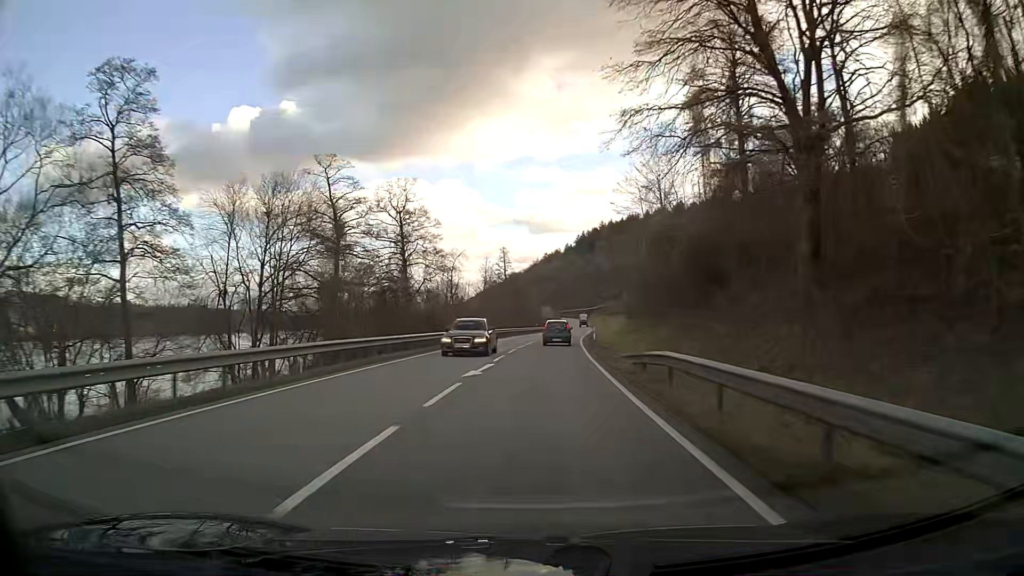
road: primary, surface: asphalt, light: Day
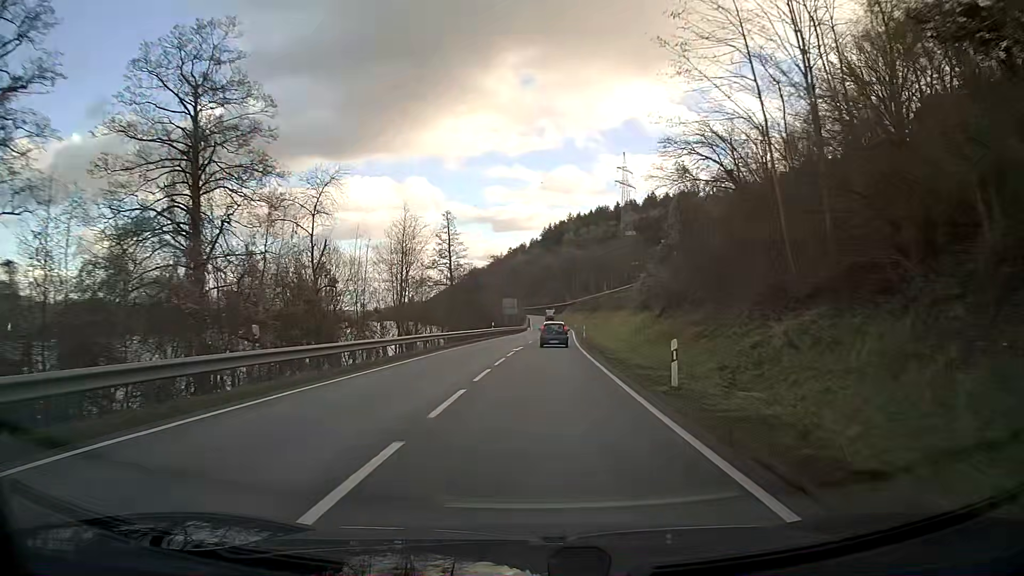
(+0.9, +37.2) m; +3°
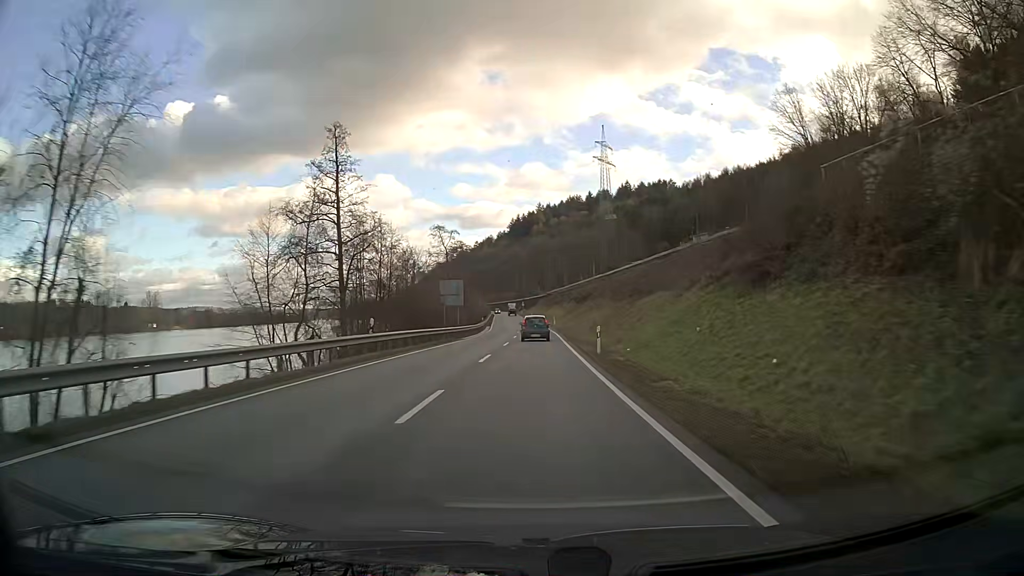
(+0.8, +37.4) m; +2°
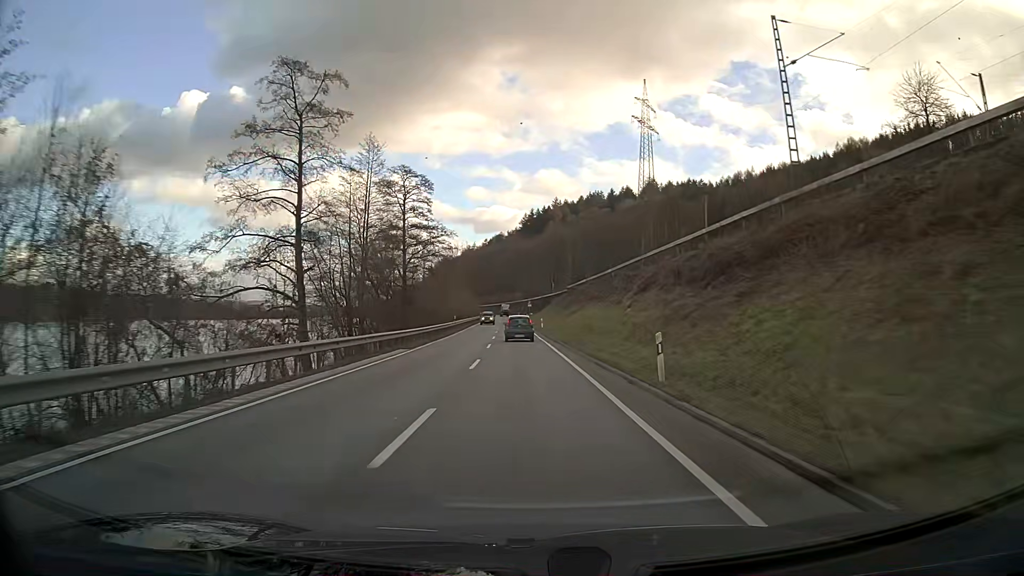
(-0.2, +62.4) m; -1°
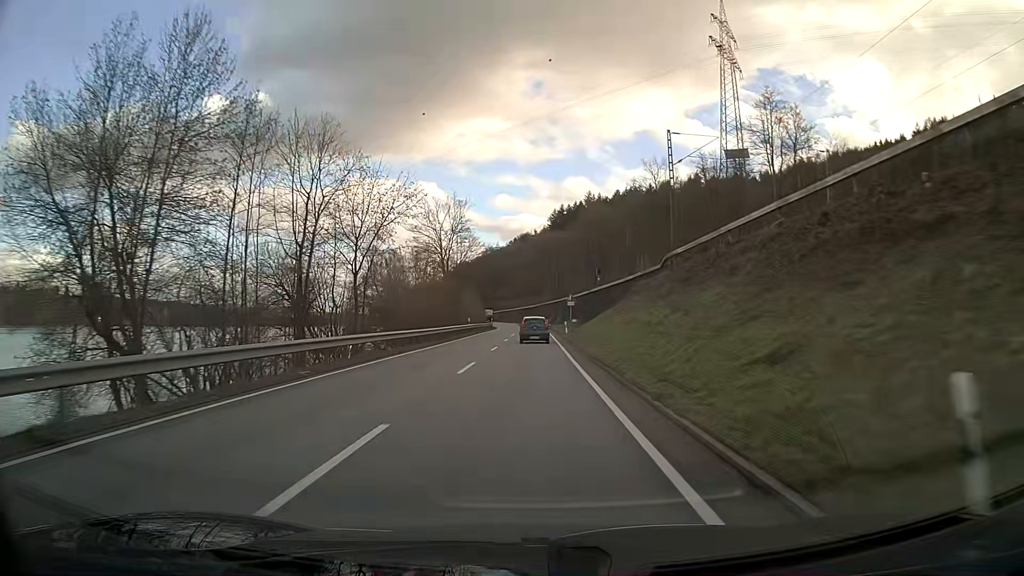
(-1.3, +61.5) m; -2°
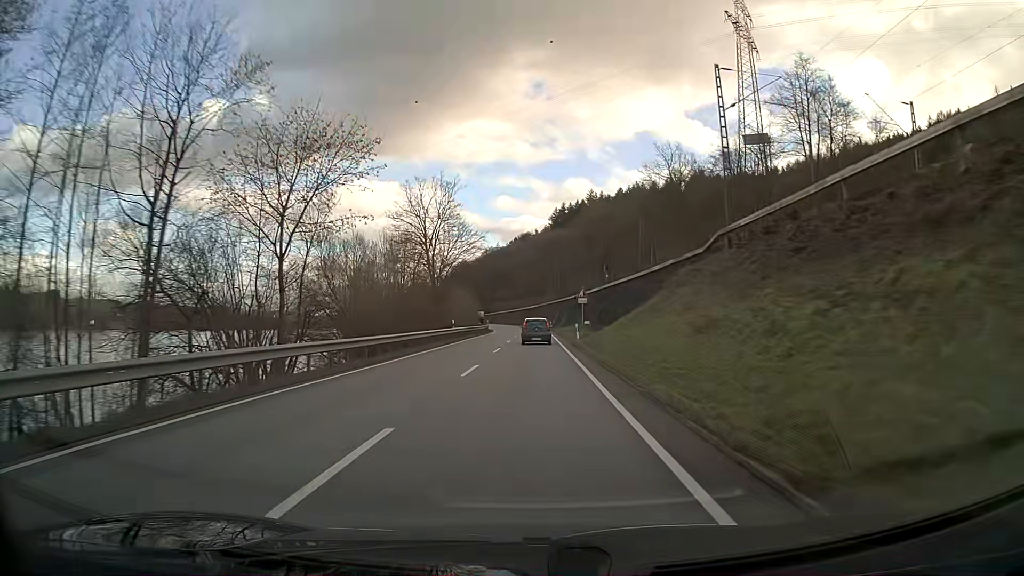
(0.0, +12.1) m; 0°
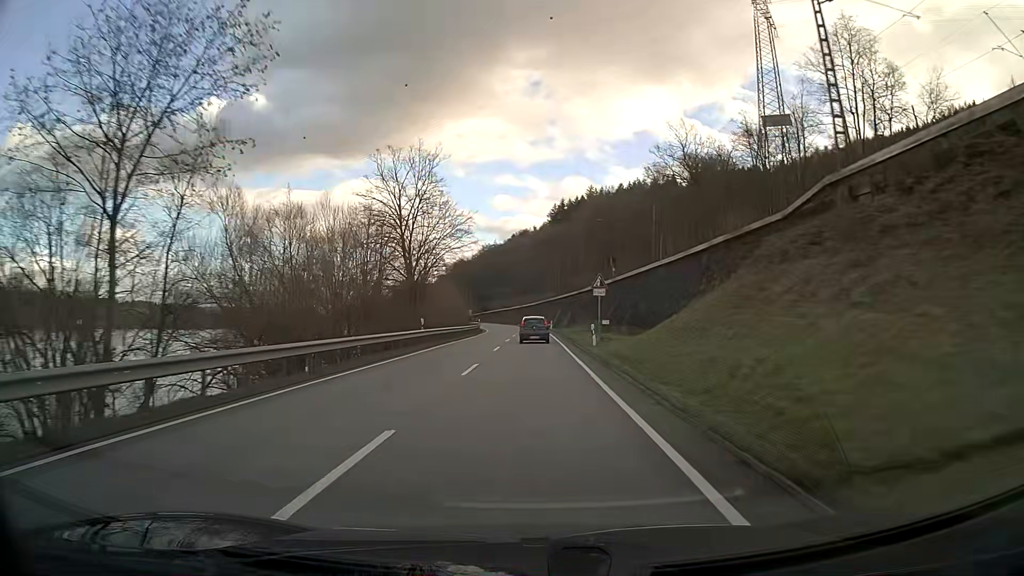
(0.0, +12.0) m; 0°
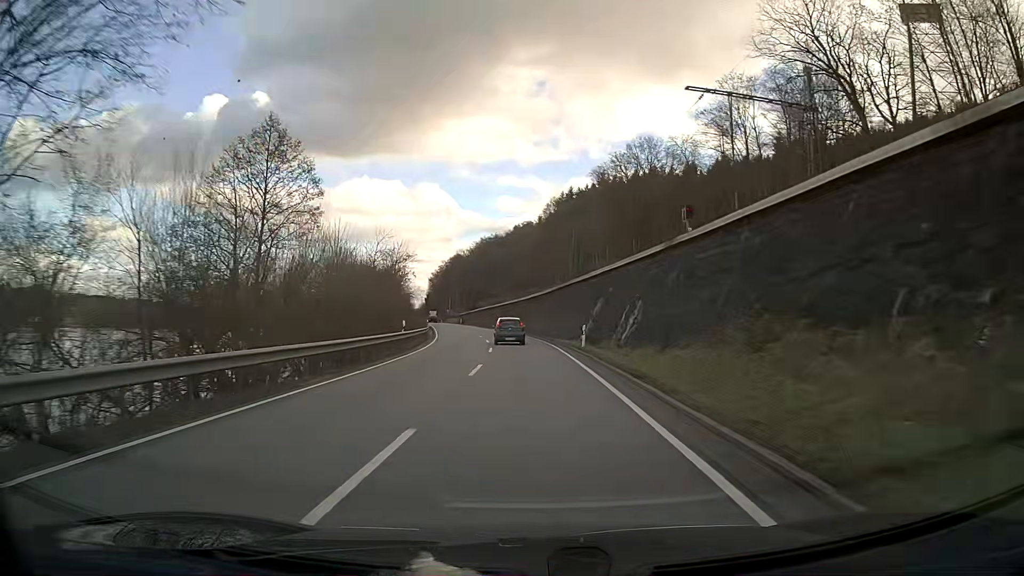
(0.0, +47.7) m; -1°
